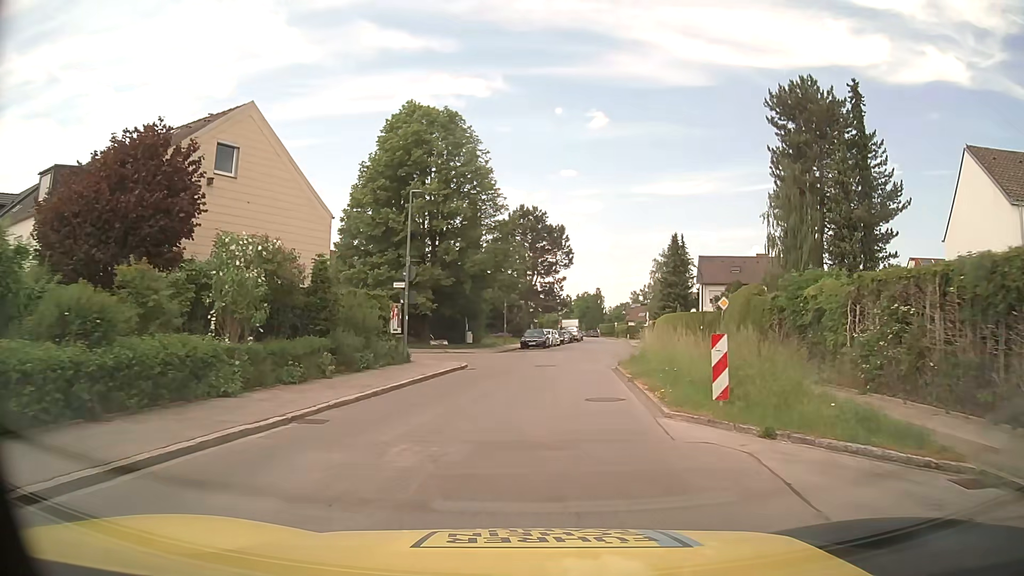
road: residential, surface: asphalt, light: Day
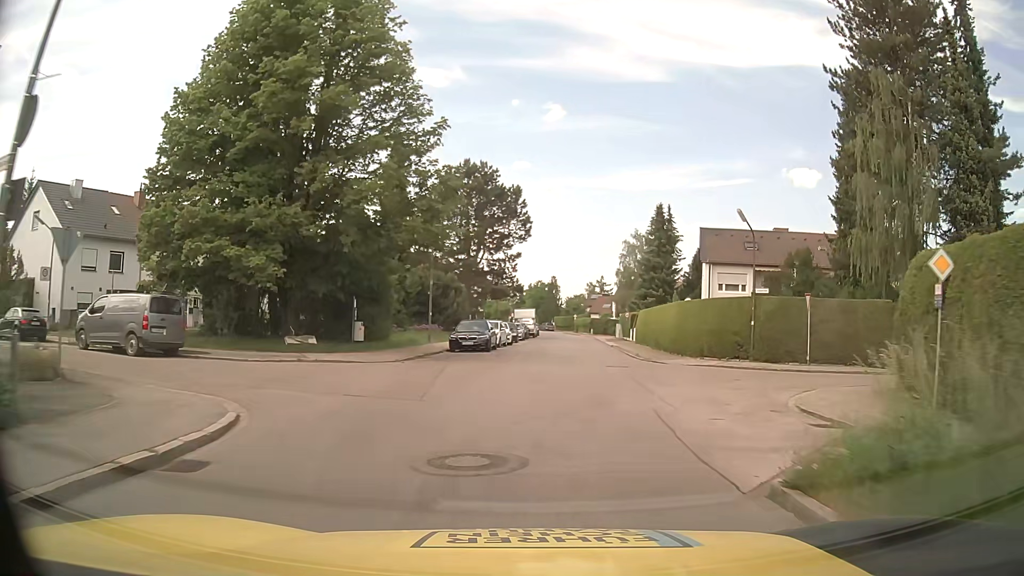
(+0.6, +18.8) m; +4°
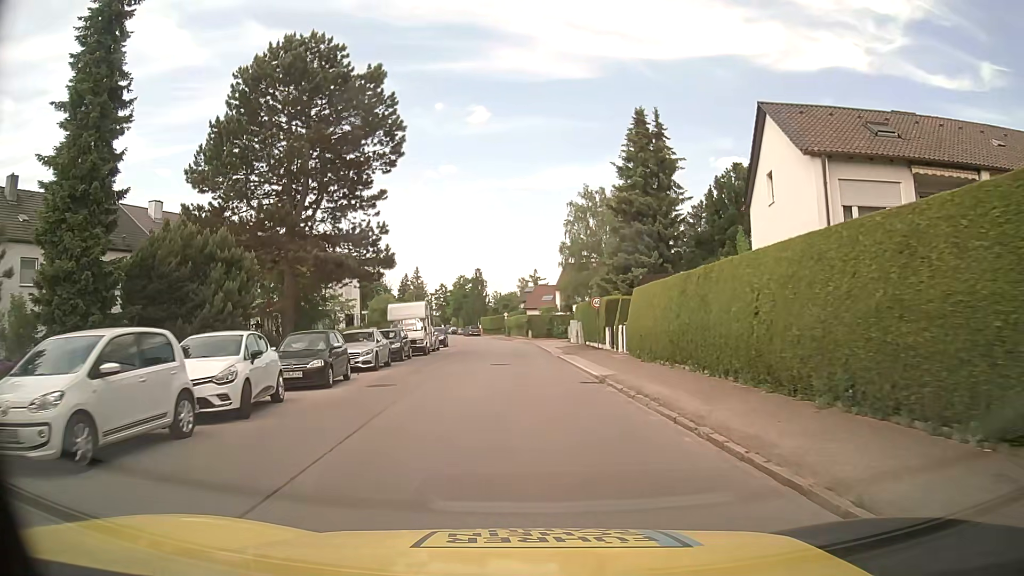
(+2.5, +31.0) m; +5°
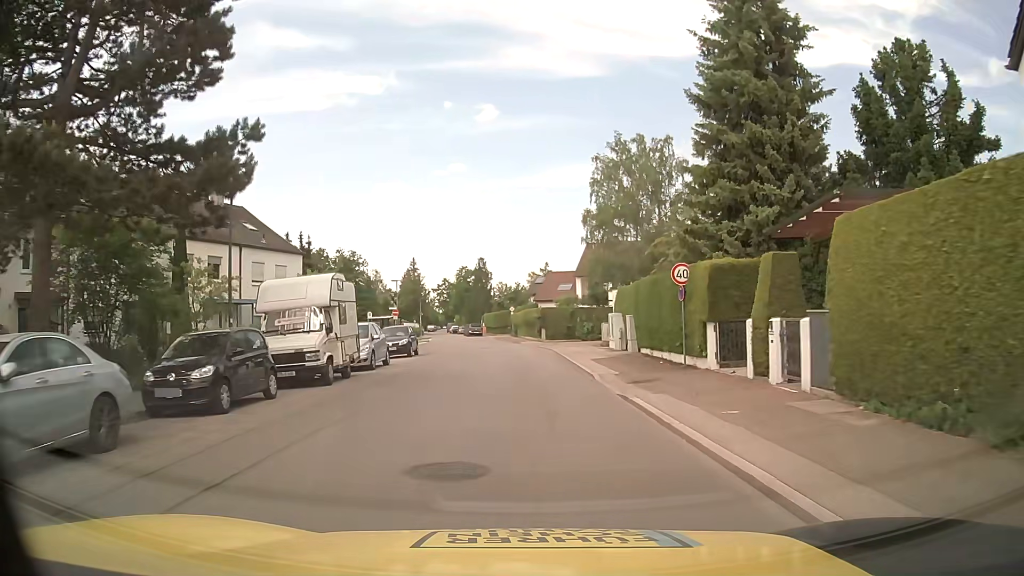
(0.0, +18.8) m; 0°
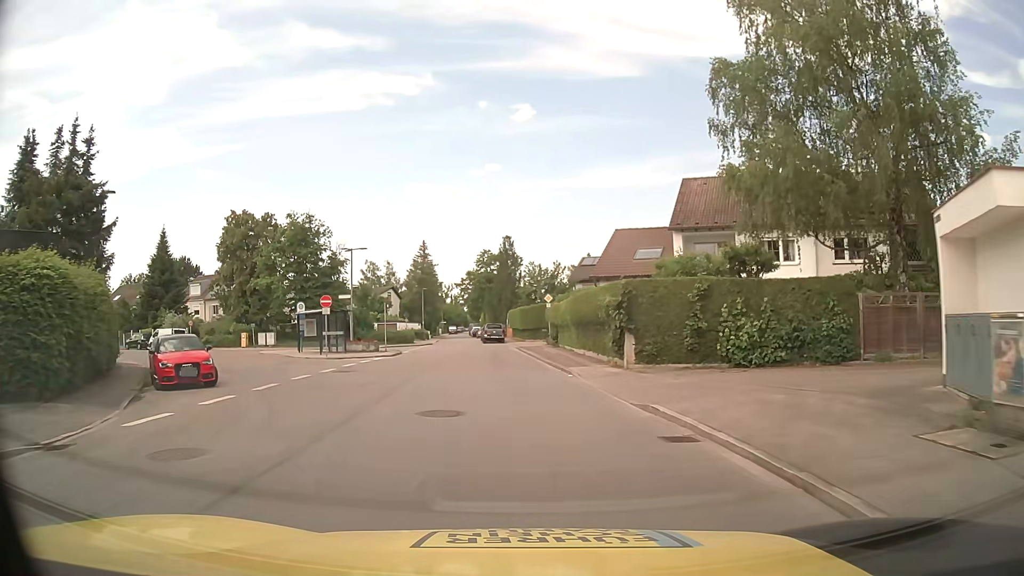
(-0.8, +31.1) m; -3°
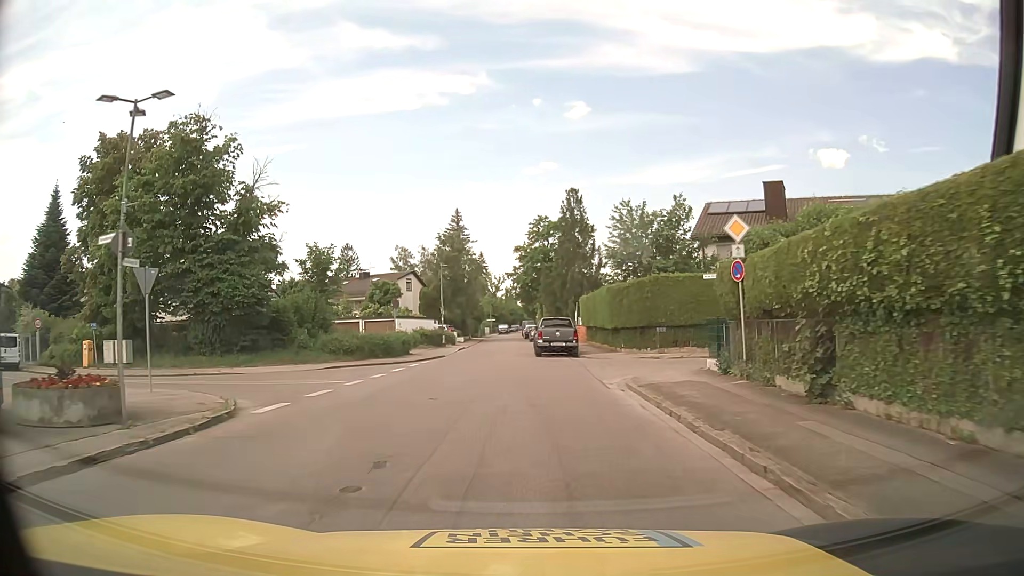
(-1.7, +30.7) m; -5°
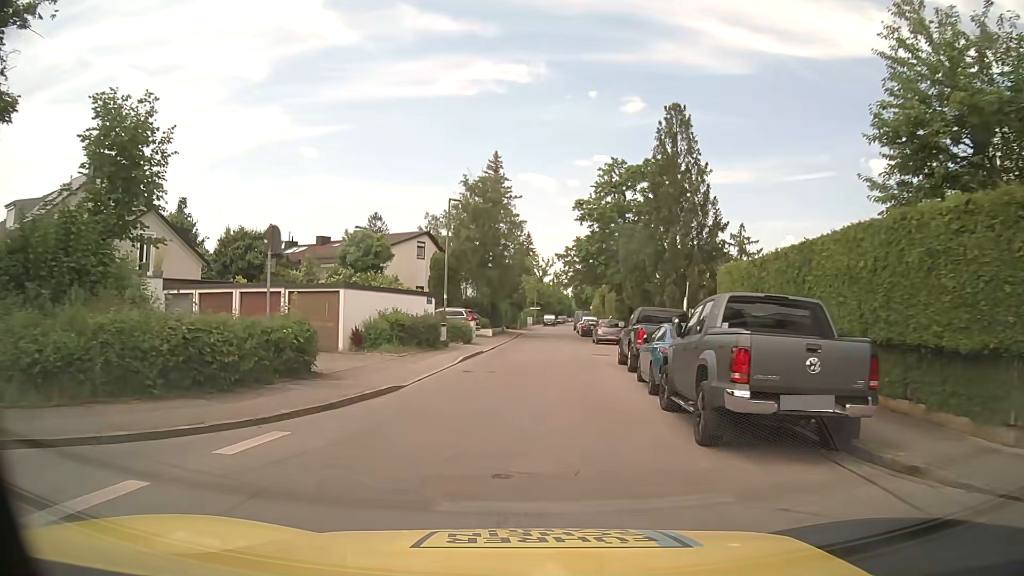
(-1.3, +23.8) m; -5°
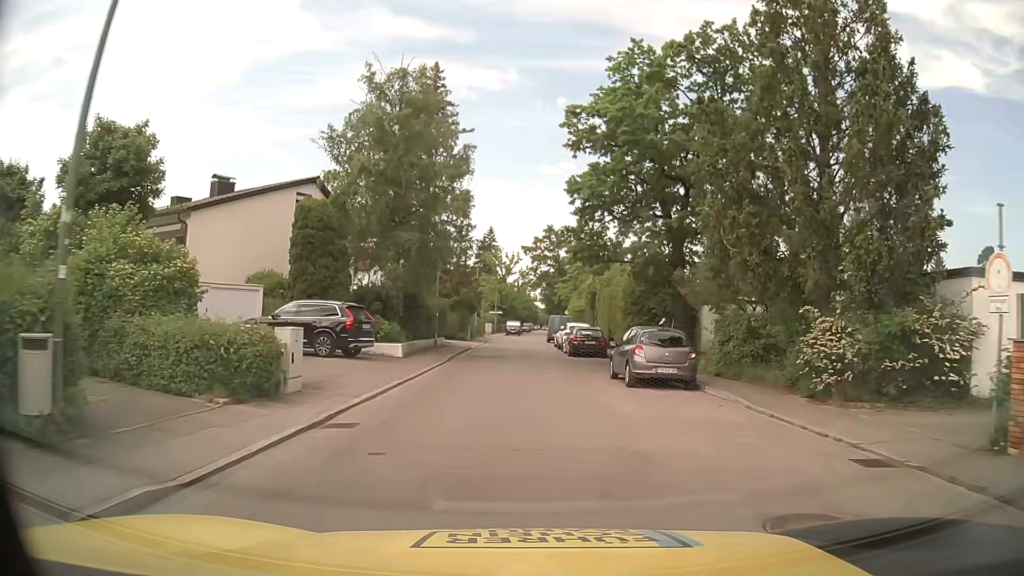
(+0.7, +23.2) m; +4°
